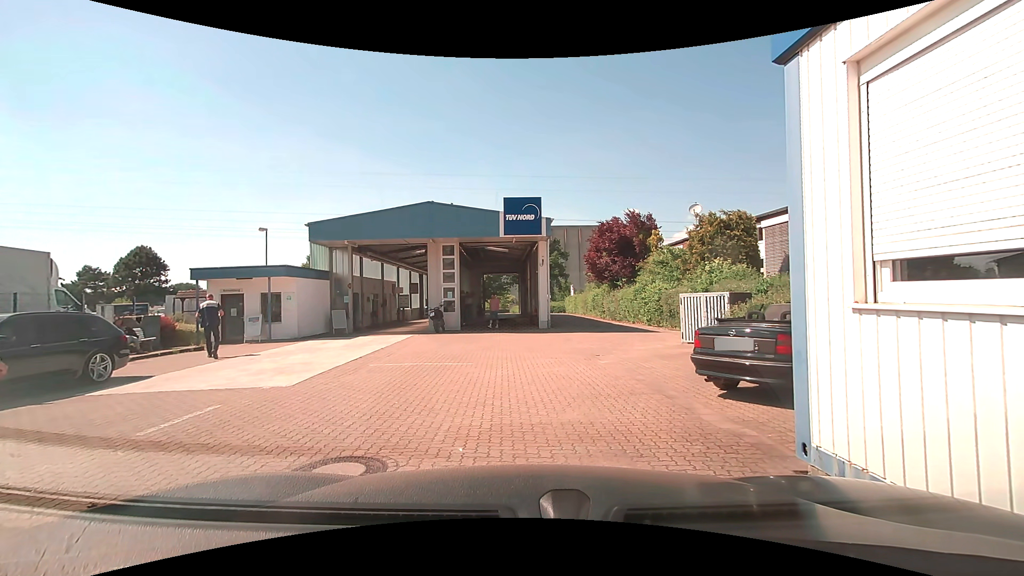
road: service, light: Day
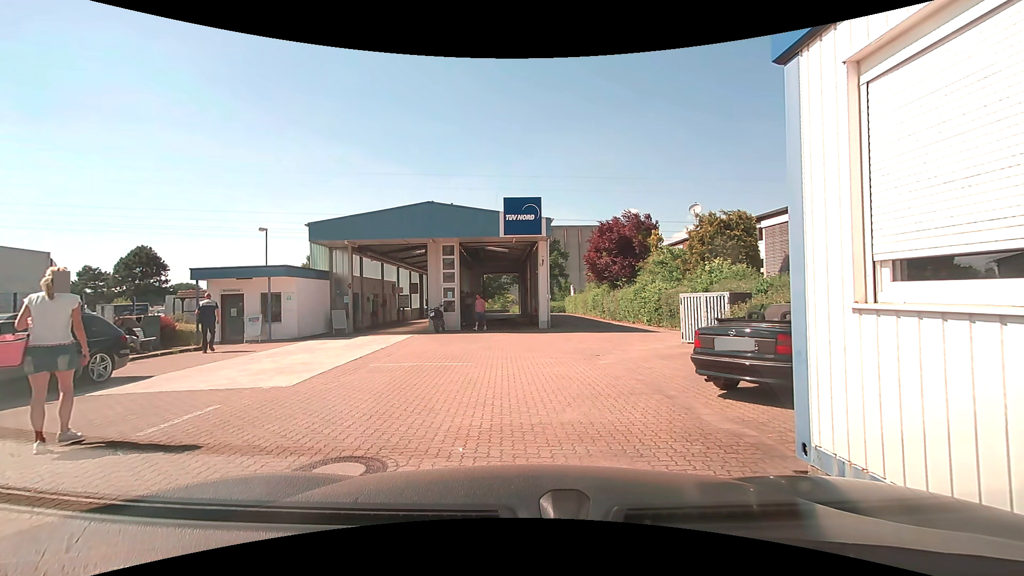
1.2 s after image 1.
(0.0, 0.0) m; 0°
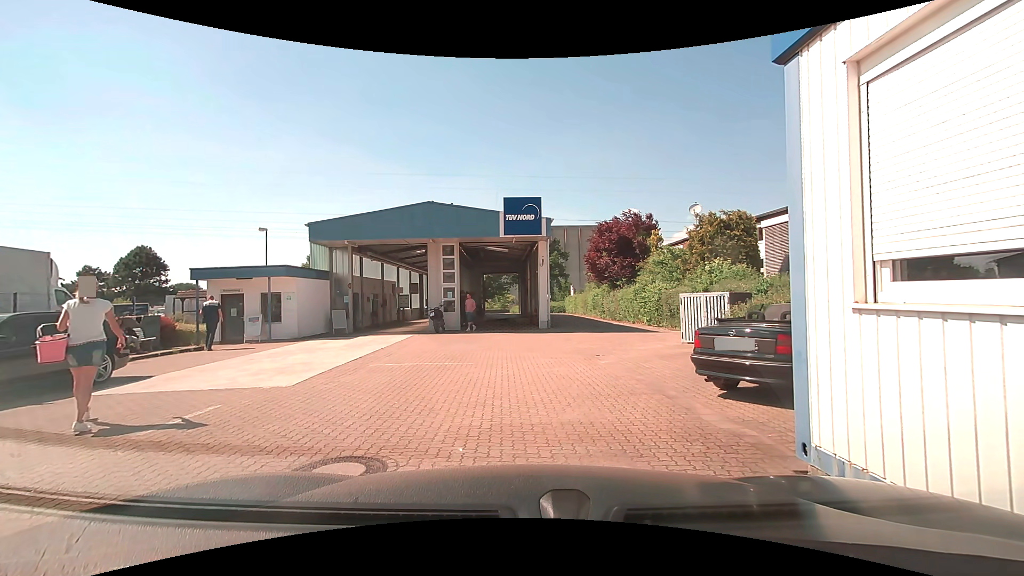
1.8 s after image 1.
(0.0, 0.0) m; 0°
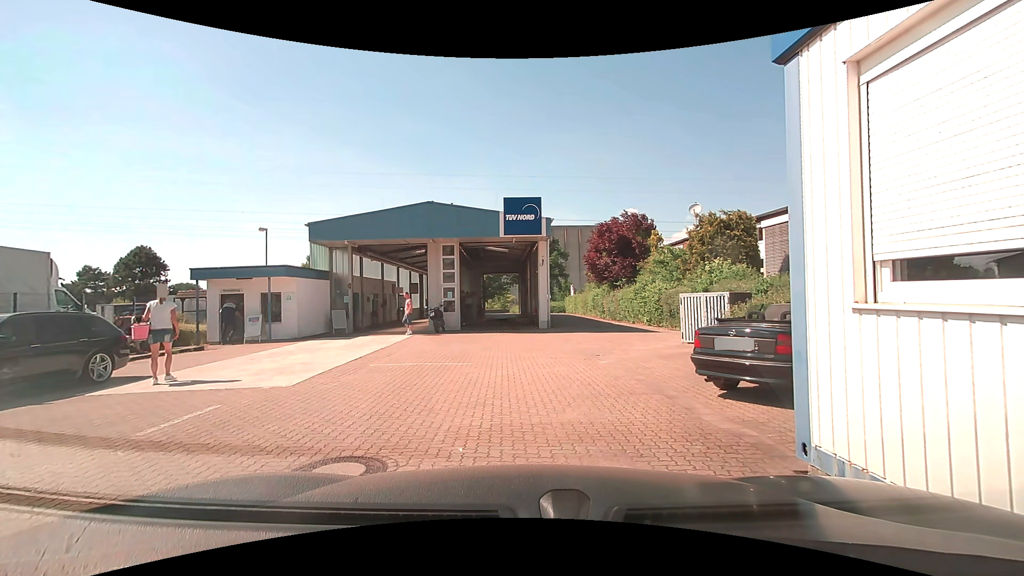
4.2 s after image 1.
(0.0, 0.0) m; 0°
